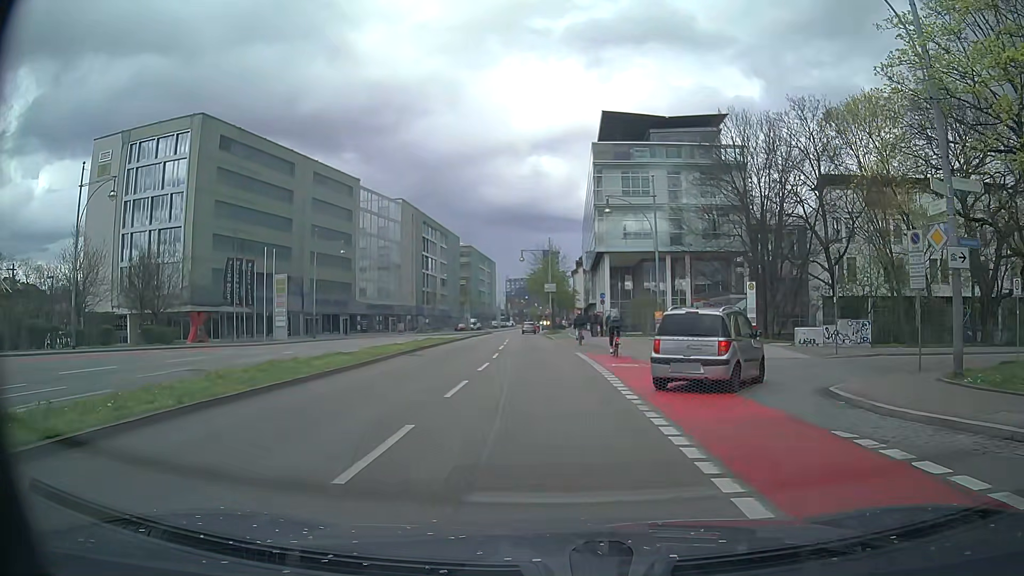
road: primary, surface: asphalt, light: Day
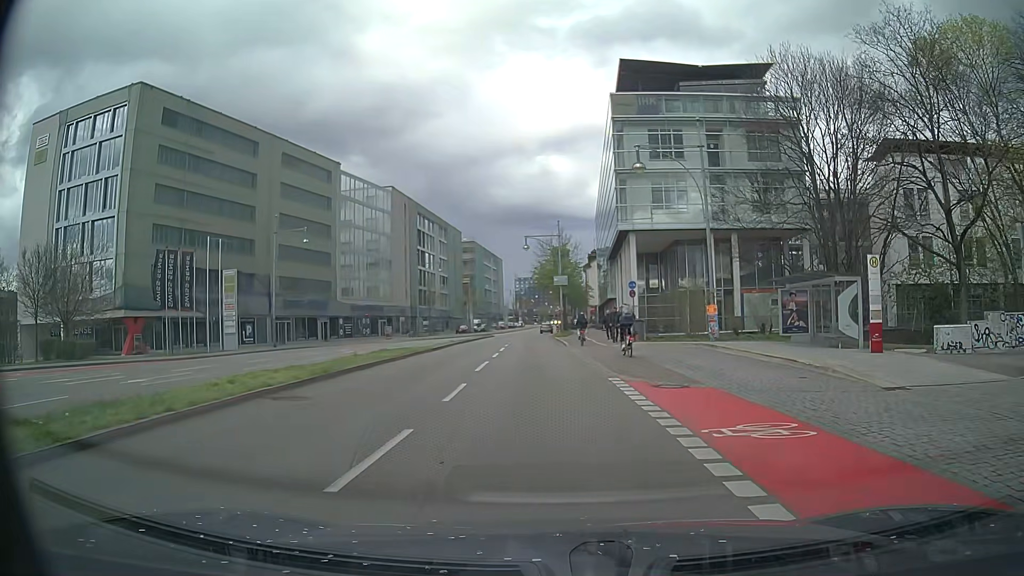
(+0.1, +12.6) m; 0°
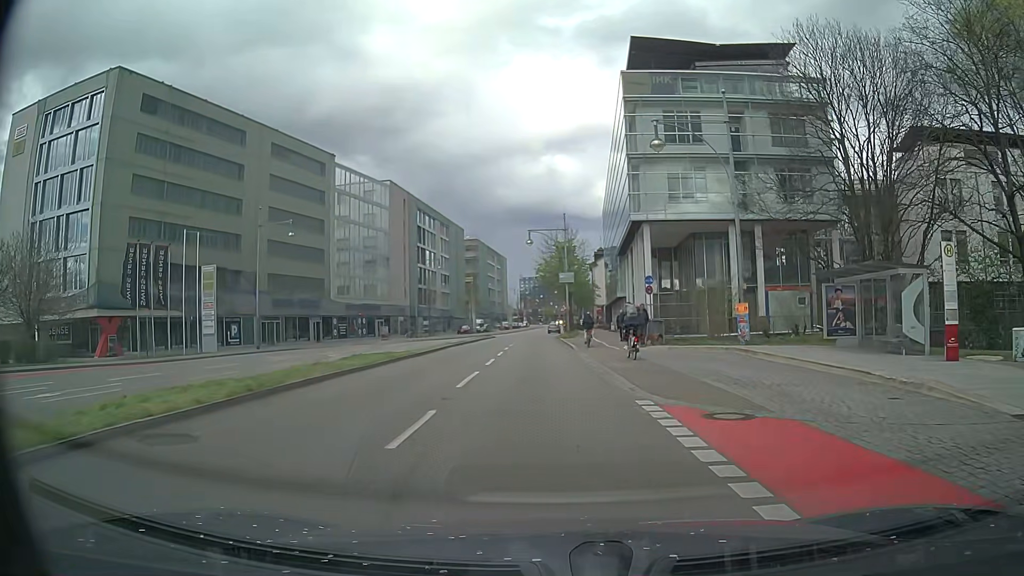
(0.0, +4.2) m; 0°
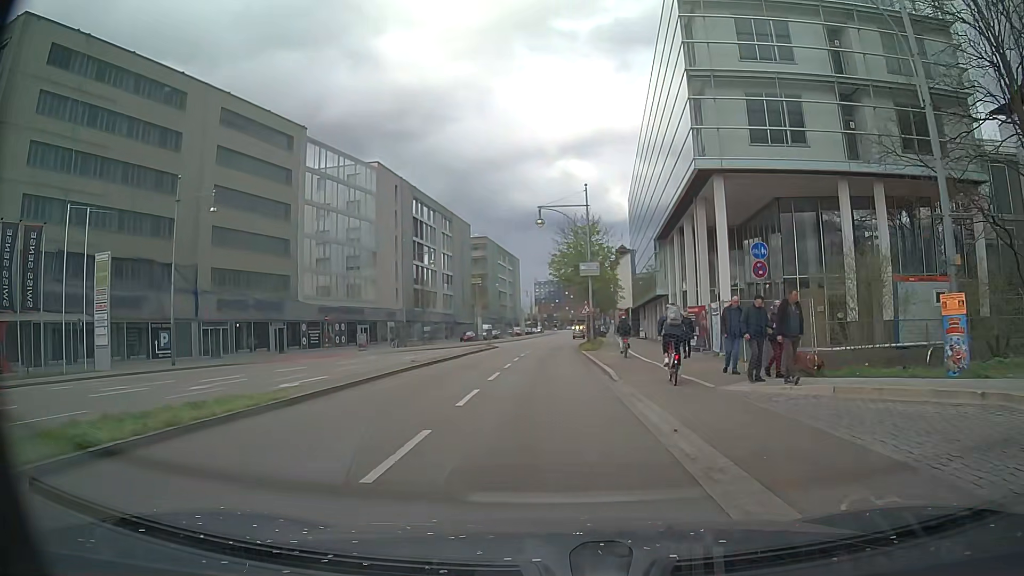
(-0.2, +14.4) m; -1°
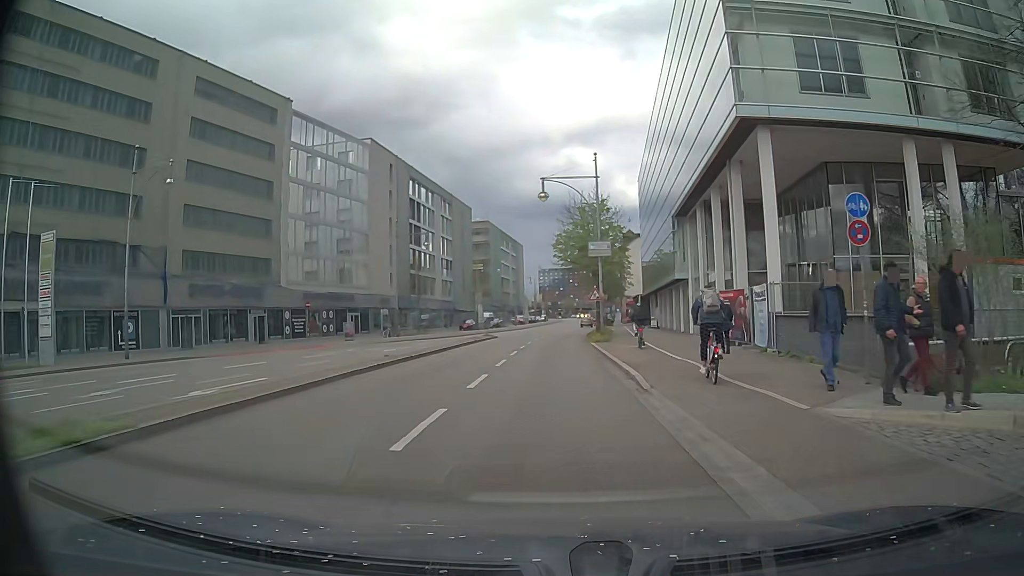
(-0.1, +5.1) m; -1°
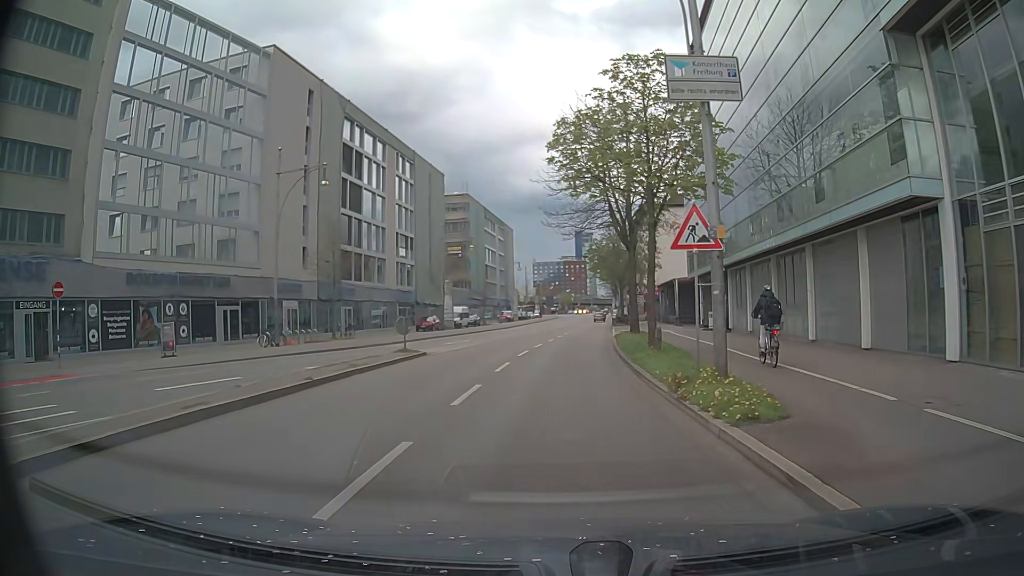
(+0.1, +26.7) m; +1°
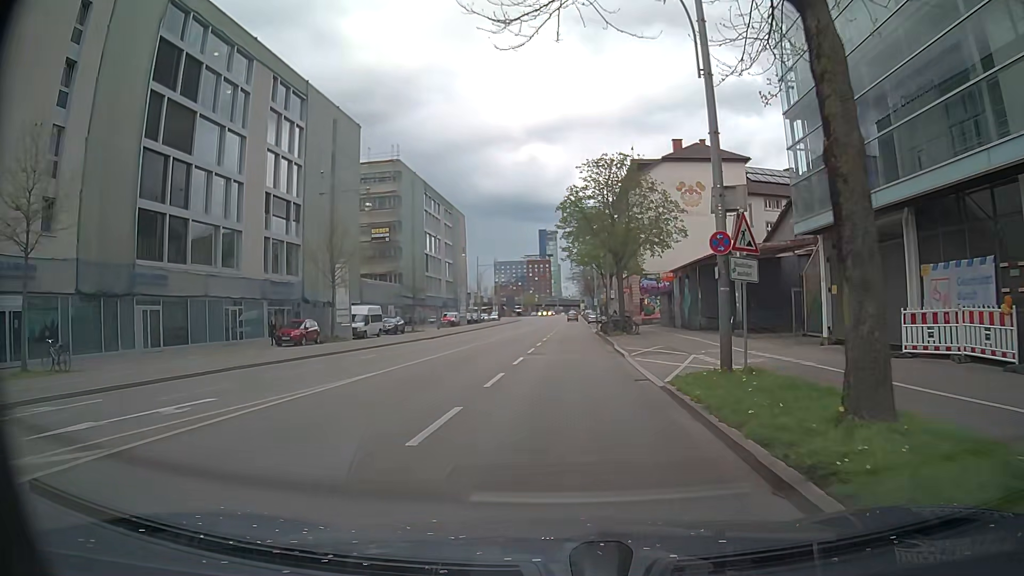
(+1.1, +26.9) m; +3°
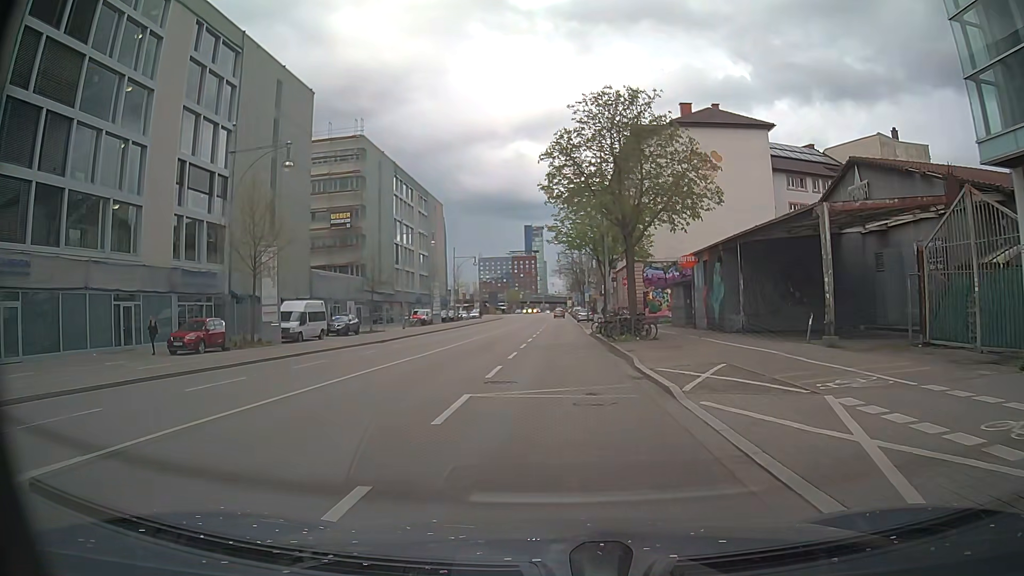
(0.0, +10.8) m; +2°
(0, +10) (0, +20) (0, +30) (0, +40) (0, +50) (-1, +60) (-1, +70) (-1, +80) (-1, +90) (-1, +100) m
